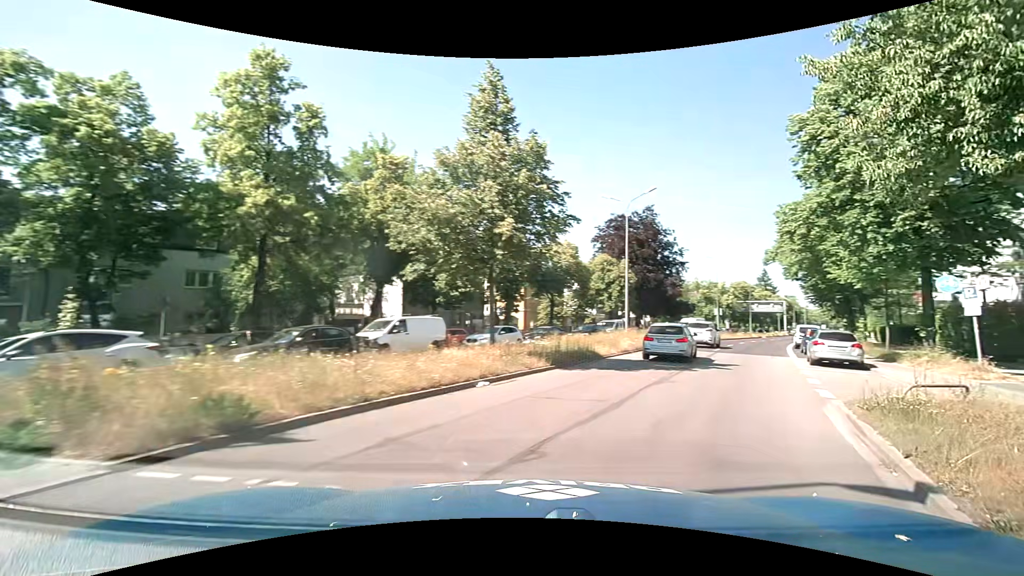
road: primary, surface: asphalt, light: Day
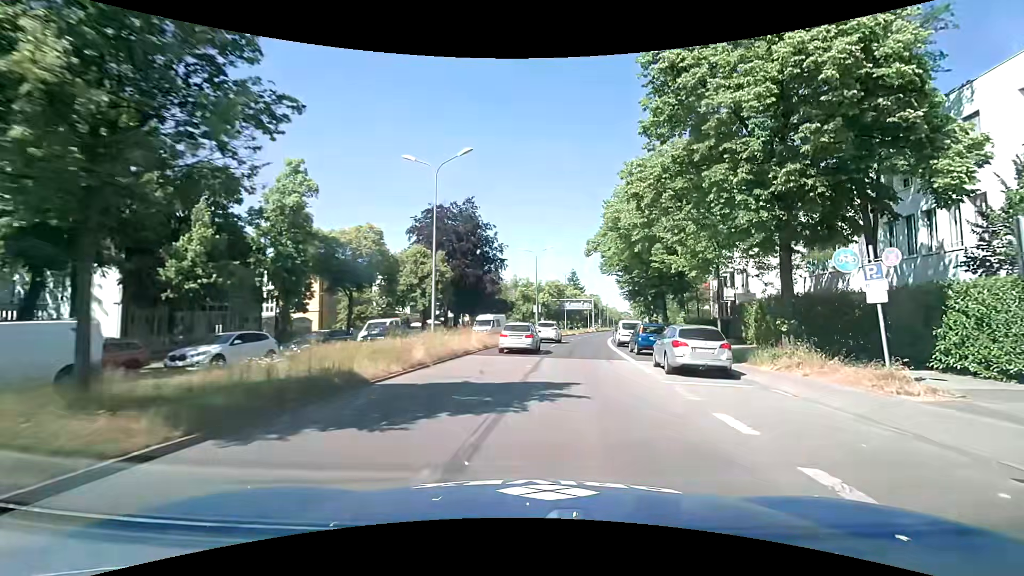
(+1.7, +8.6) m; +18°
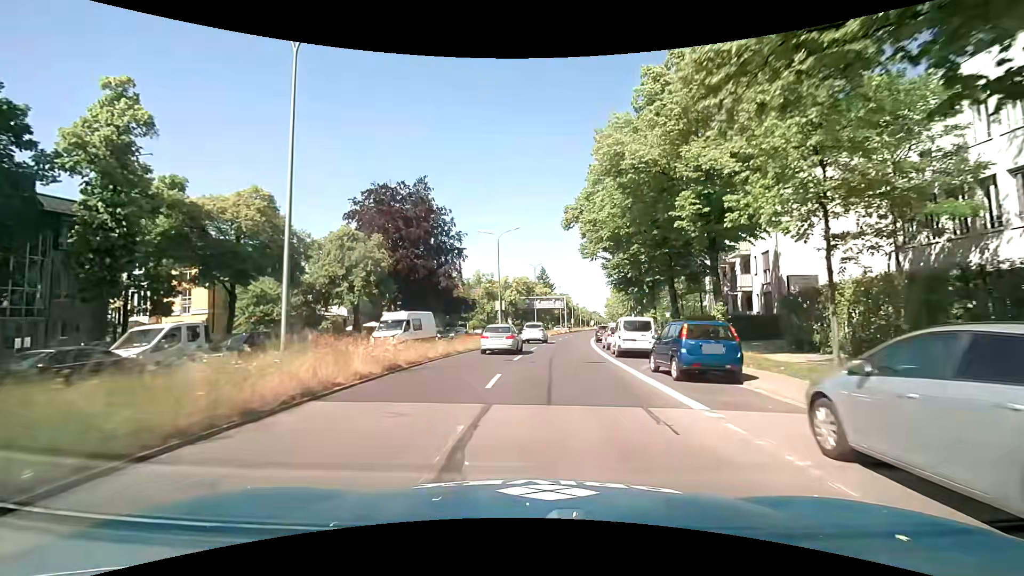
(+0.7, +12.9) m; +3°
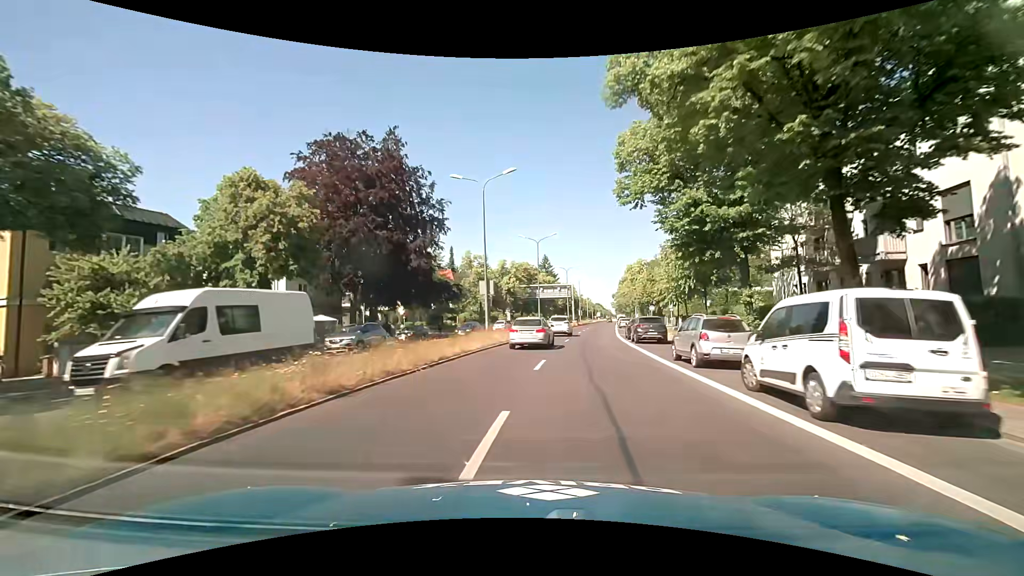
(-0.1, +16.0) m; 0°
